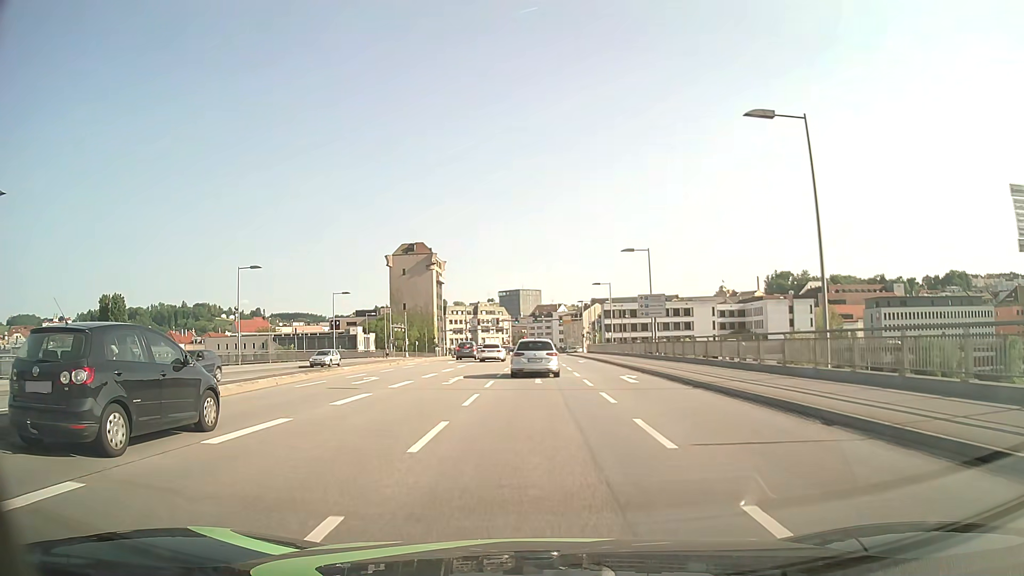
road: primary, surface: asphalt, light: Day
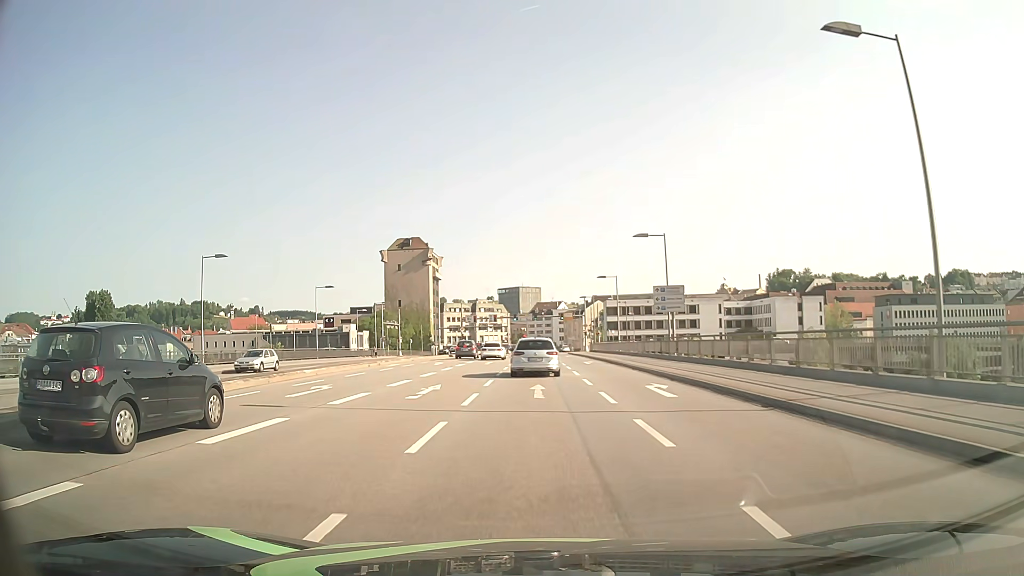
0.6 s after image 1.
(0.0, +6.1) m; 0°
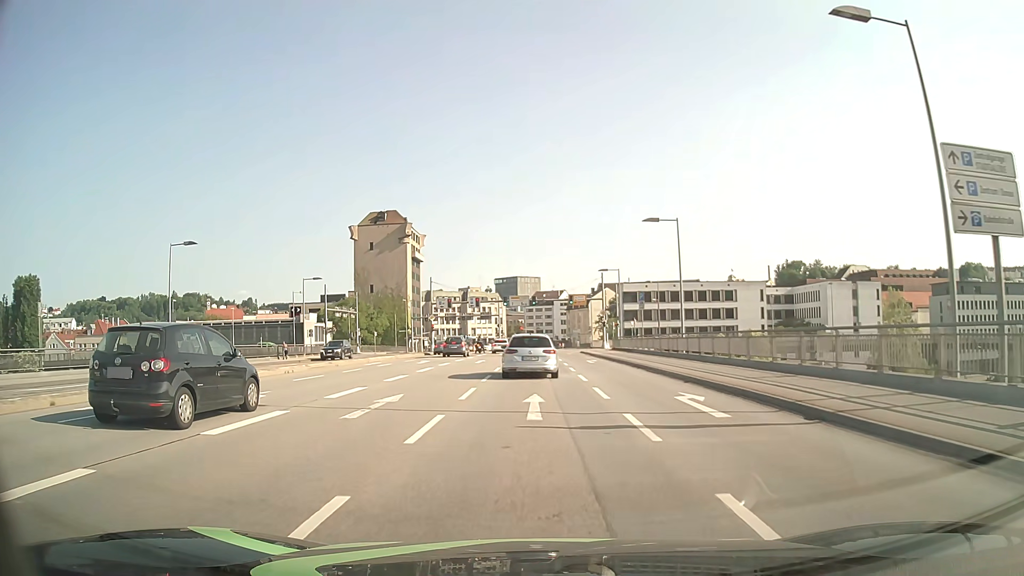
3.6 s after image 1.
(+0.1, +29.5) m; 0°
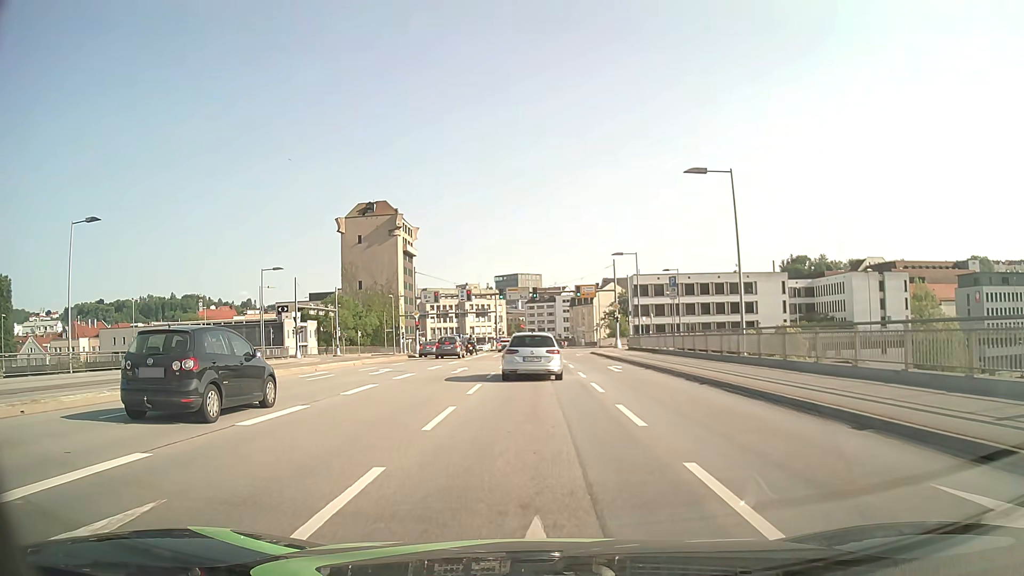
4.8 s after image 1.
(0.0, +10.7) m; 0°
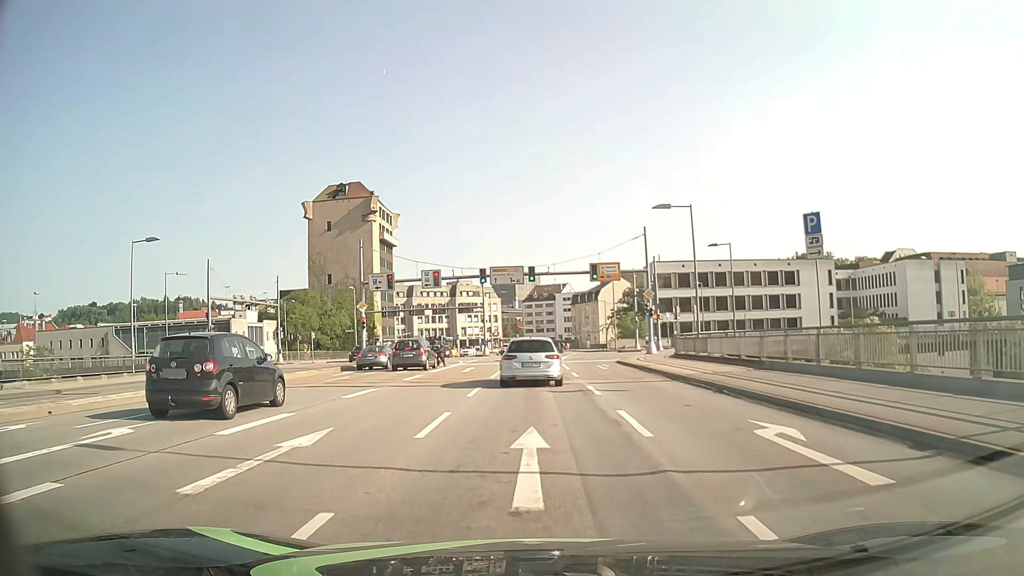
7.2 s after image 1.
(0.0, +19.7) m; 0°
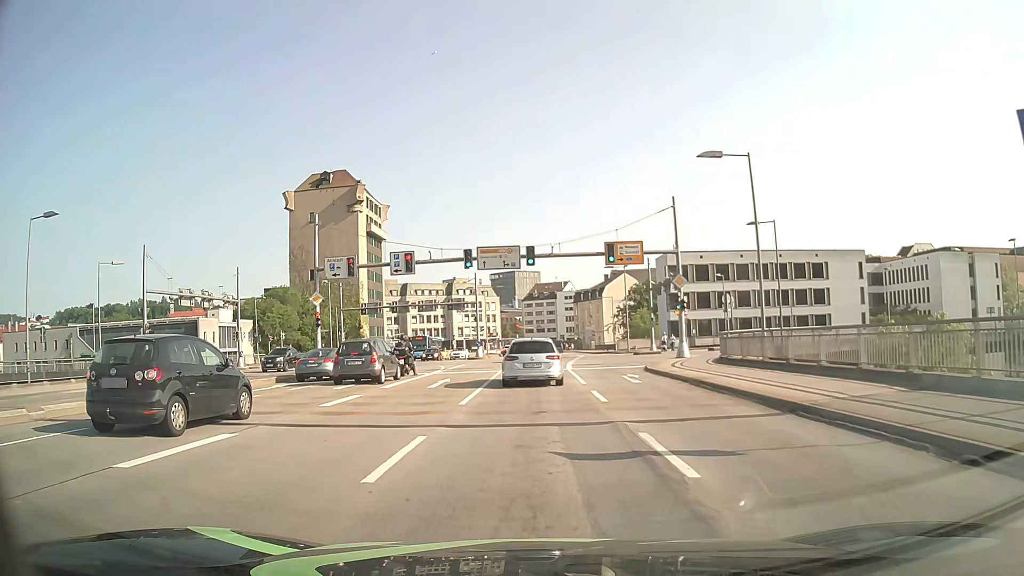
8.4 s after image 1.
(0.0, +9.7) m; 0°
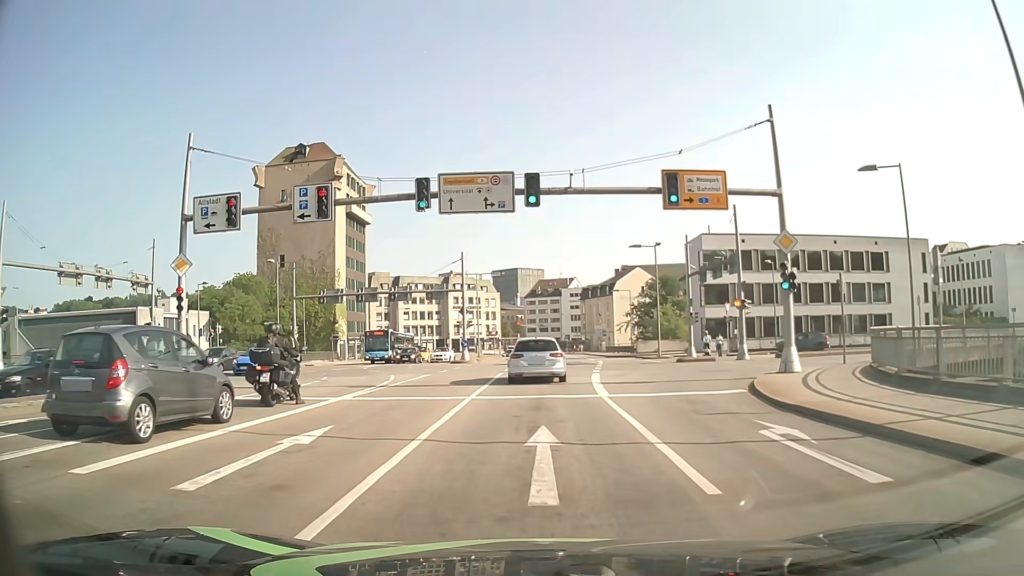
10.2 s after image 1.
(0.0, +15.1) m; 0°
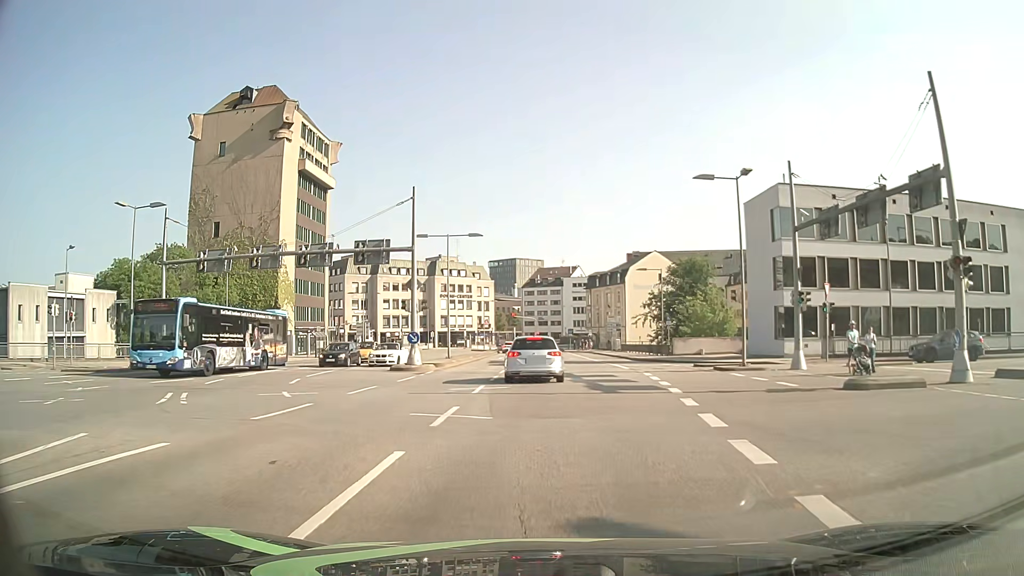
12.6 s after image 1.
(+0.1, +21.0) m; 0°
(0, +10) (0, +20) (0, +30) (0, +40) (0, +50) (0, +60) (0, +70) (0, +80) (0, +90) (0, +100) m
